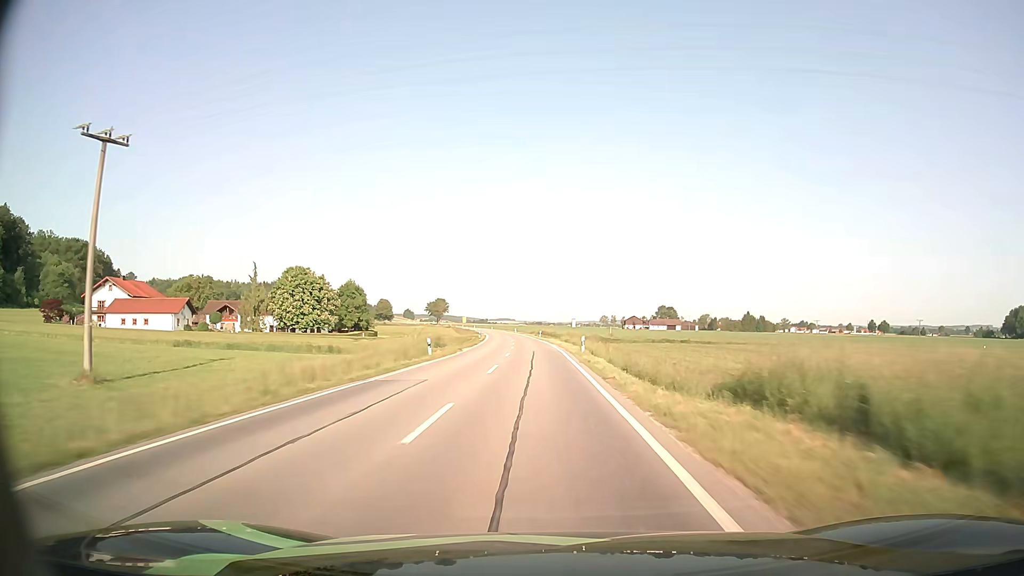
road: secondary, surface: asphalt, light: Day
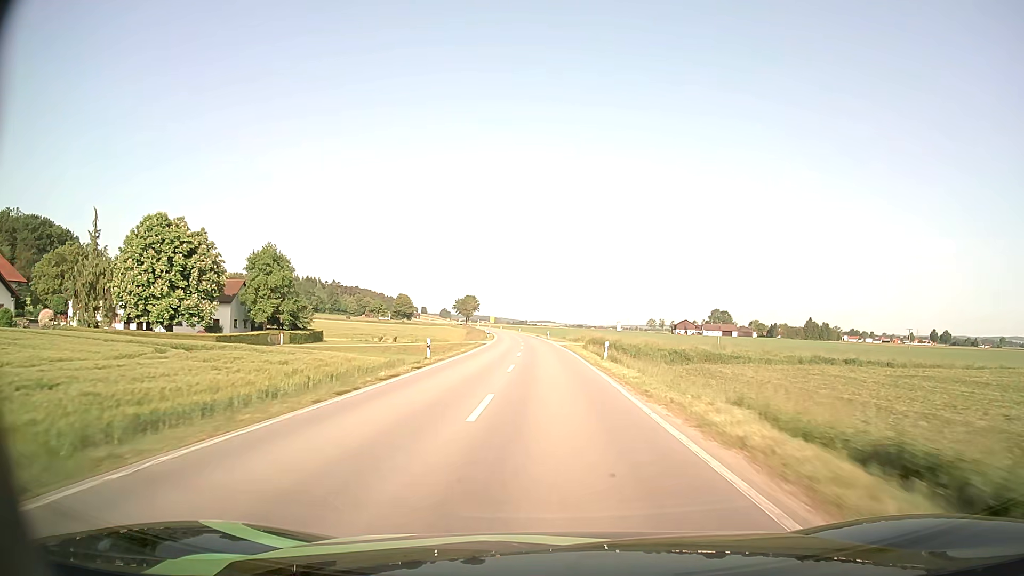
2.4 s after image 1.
(-1.7, +57.0) m; -3°
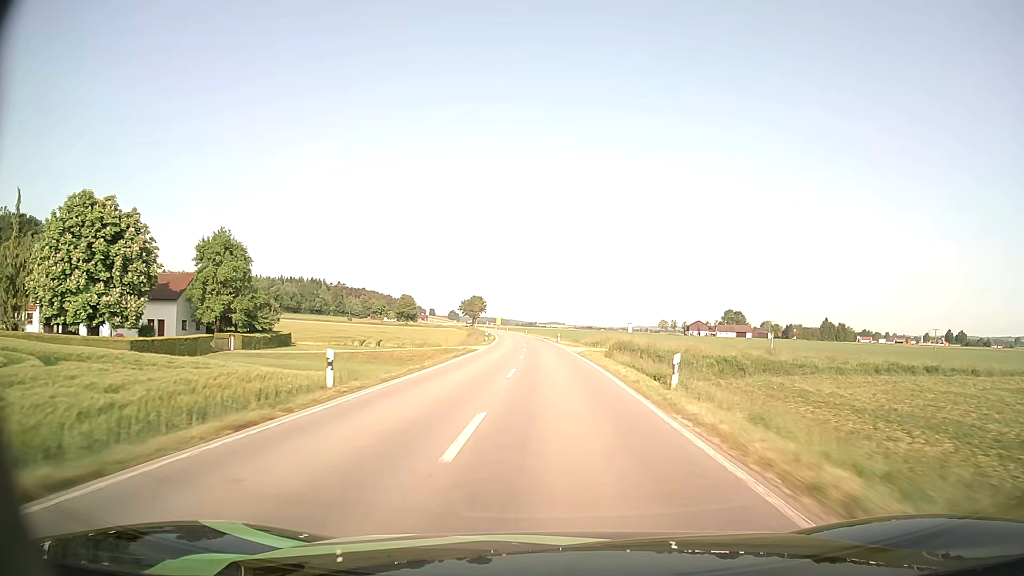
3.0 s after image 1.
(-0.1, +14.6) m; -1°
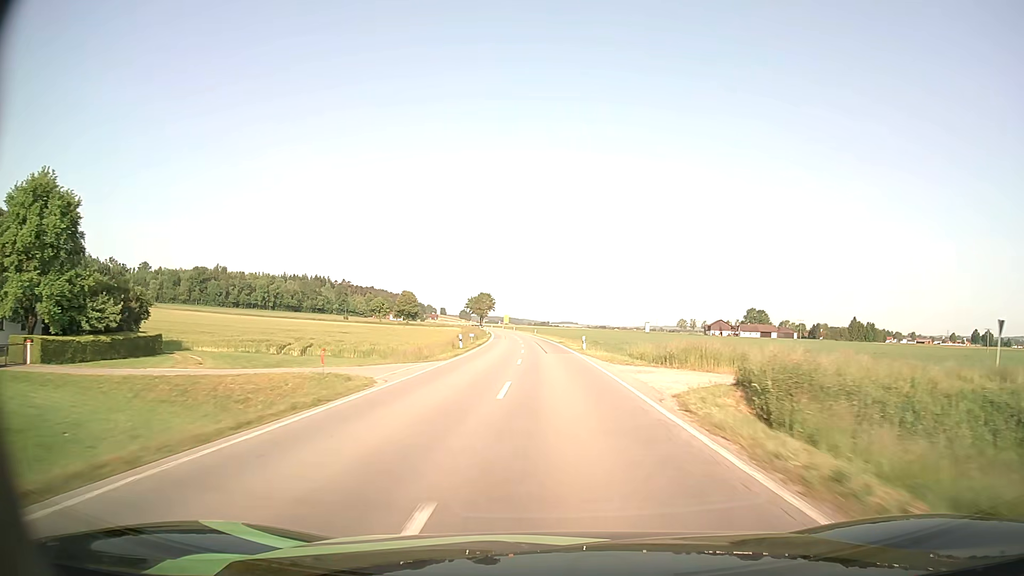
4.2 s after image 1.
(-0.3, +29.5) m; -1°
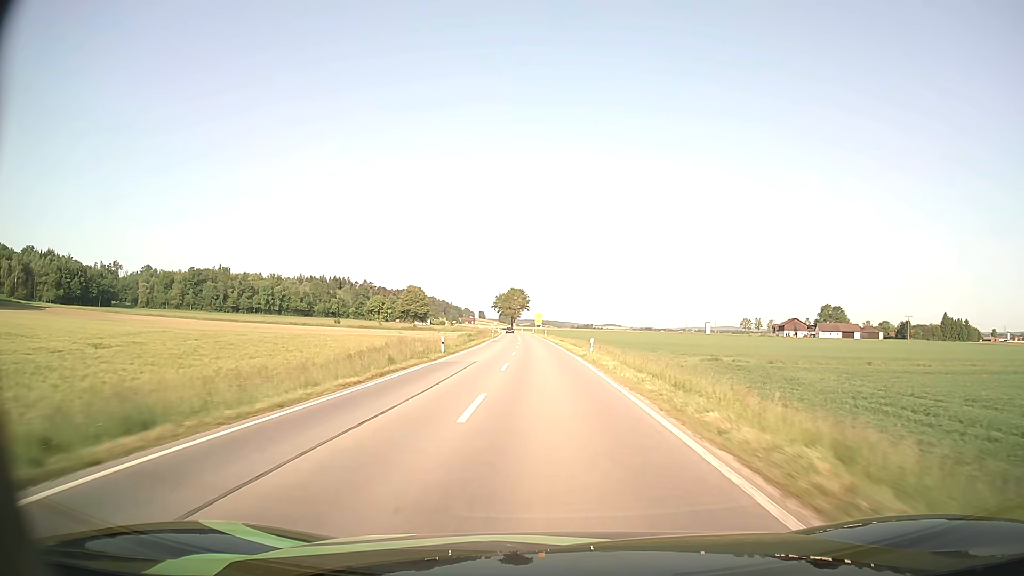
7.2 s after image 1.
(-2.0, +74.4) m; -3°
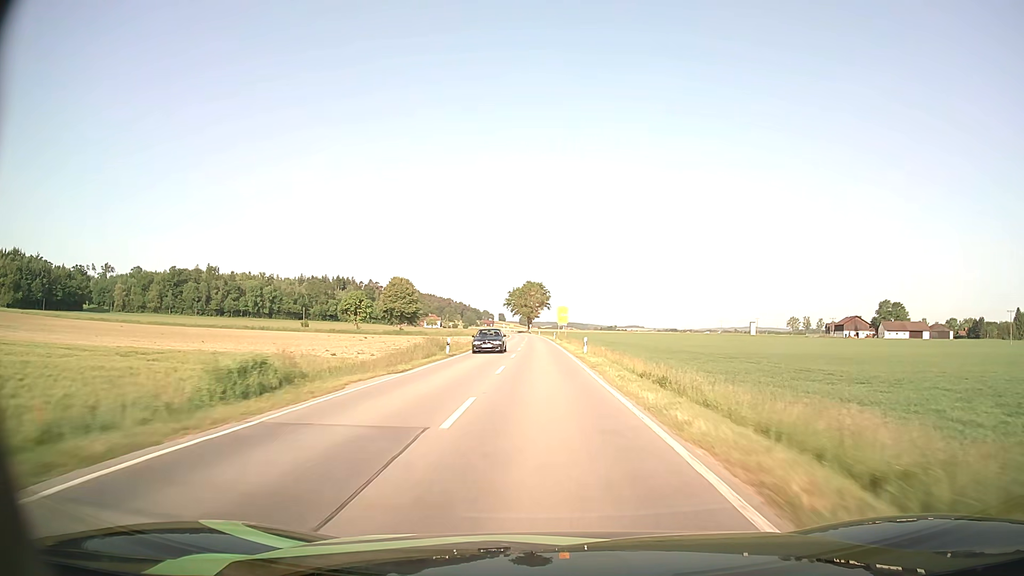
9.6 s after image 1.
(-1.3, +58.8) m; -2°
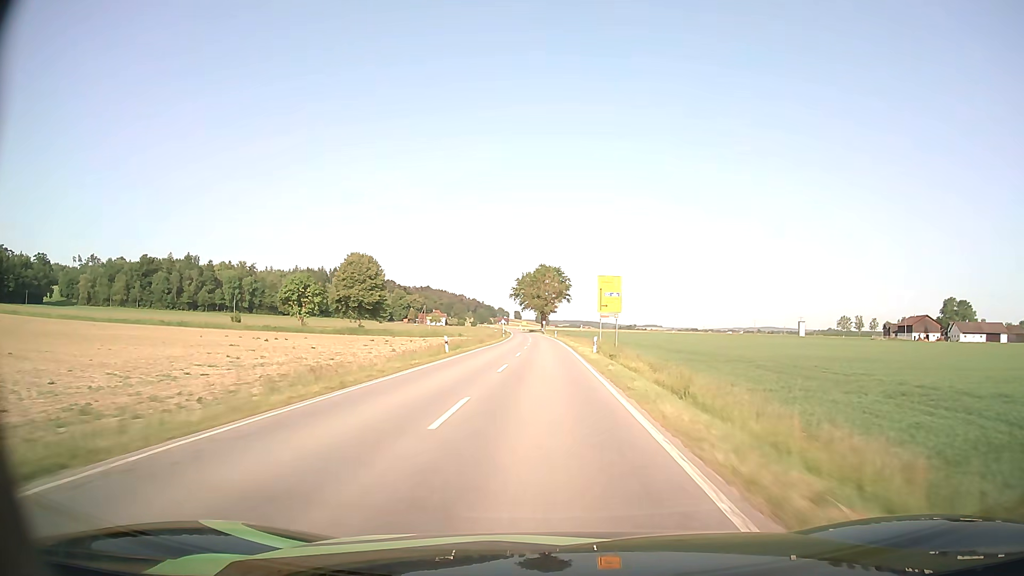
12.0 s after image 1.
(-0.7, +58.8) m; -1°
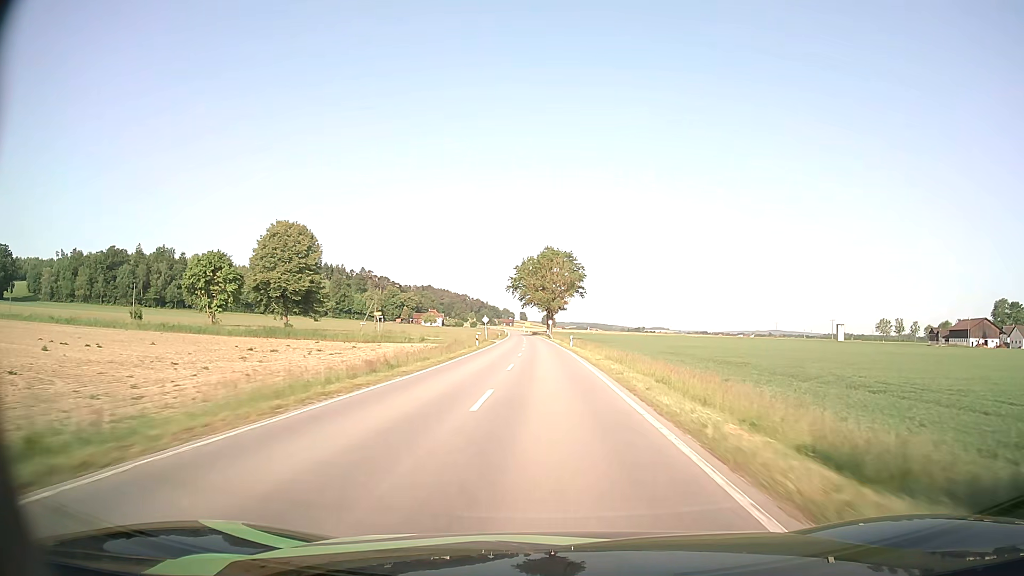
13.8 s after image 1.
(-0.3, +44.1) m; -1°
(0, +10) (0, +20) (0, +30) (0, +40) (0, +50) (-1, +60) (-1, +70) (-1, +80) (-2, +90) (-2, +100) m
